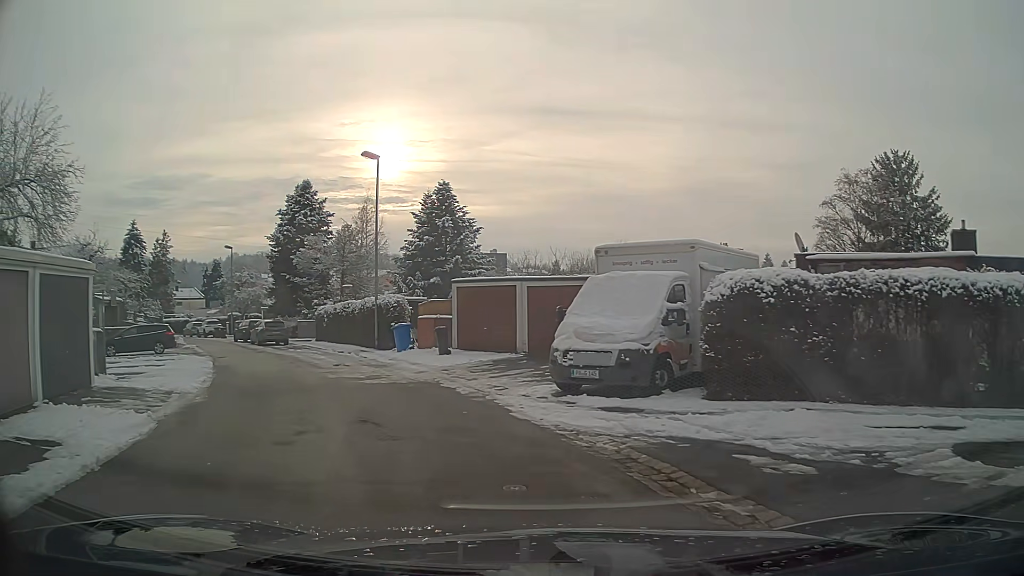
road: residential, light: Day
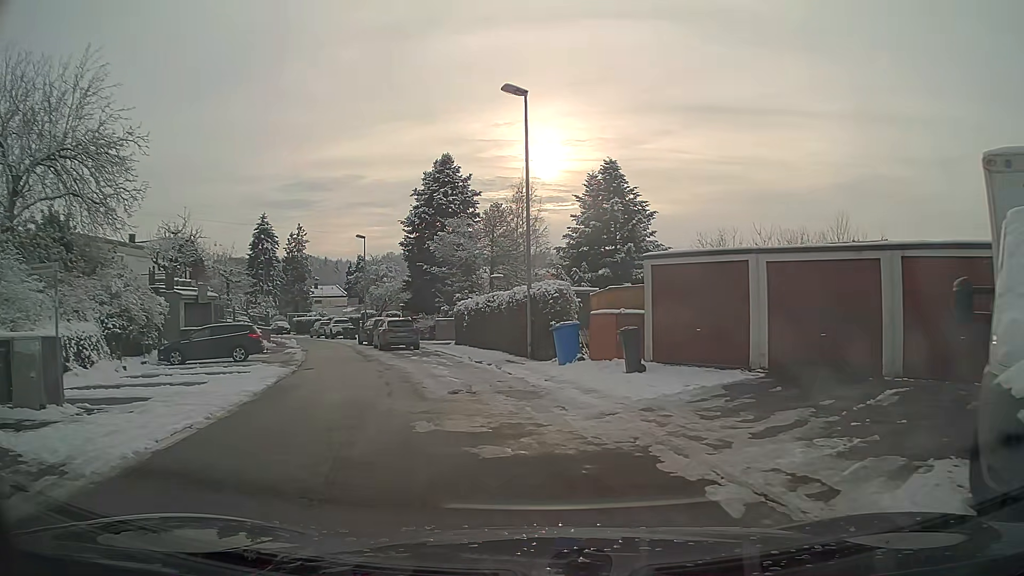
(-1.0, +8.2) m; -13°
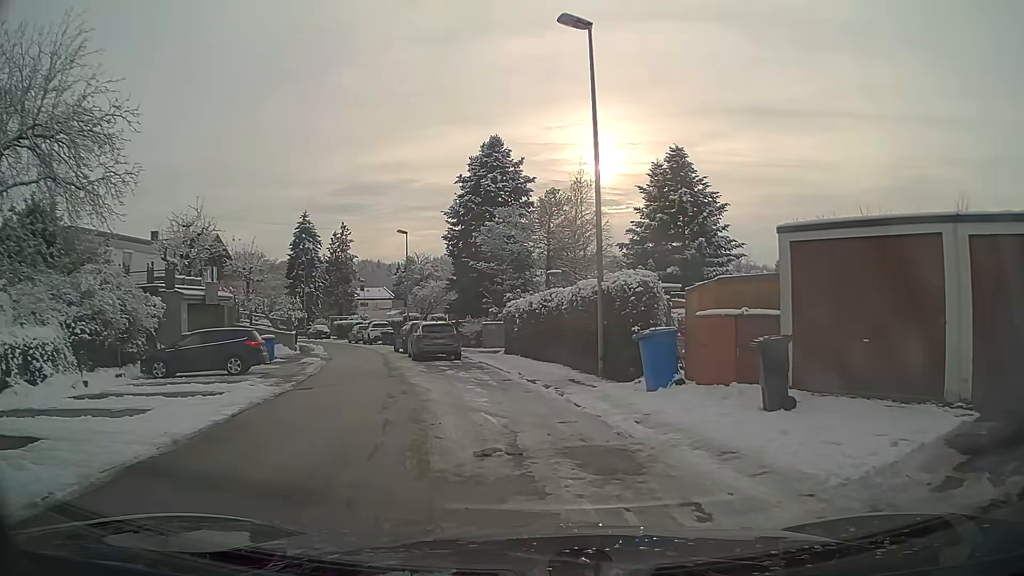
(-0.2, +5.2) m; -4°
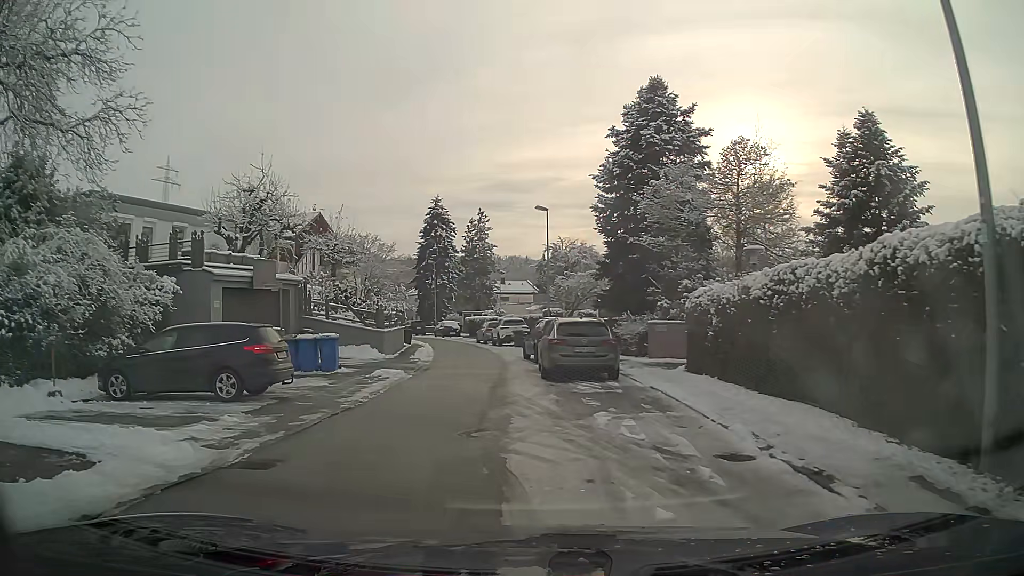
(-0.9, +9.3) m; -14°
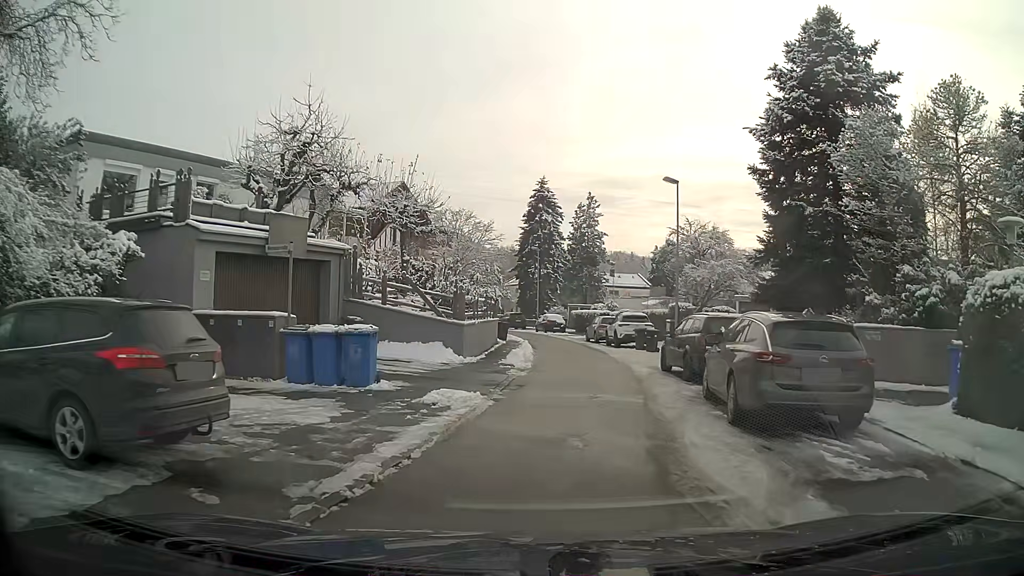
(-0.6, +7.7) m; -7°
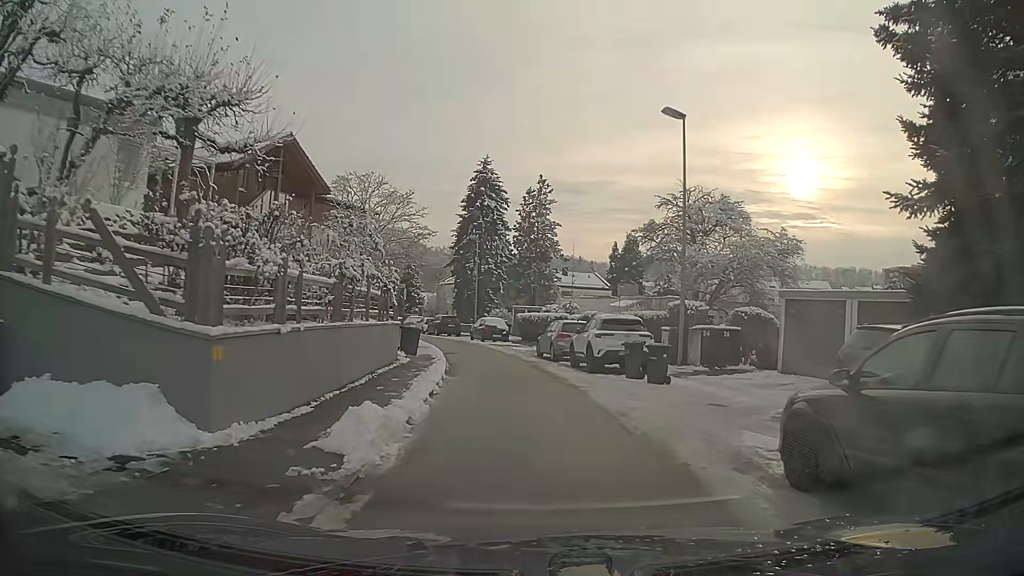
(+0.6, +12.2) m; +5°
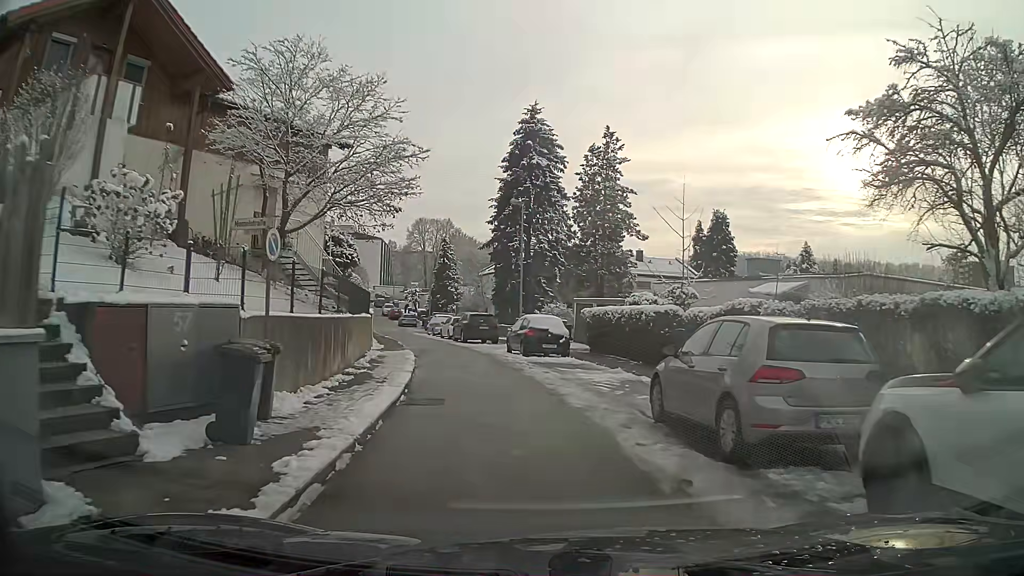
(-0.7, +16.9) m; -6°
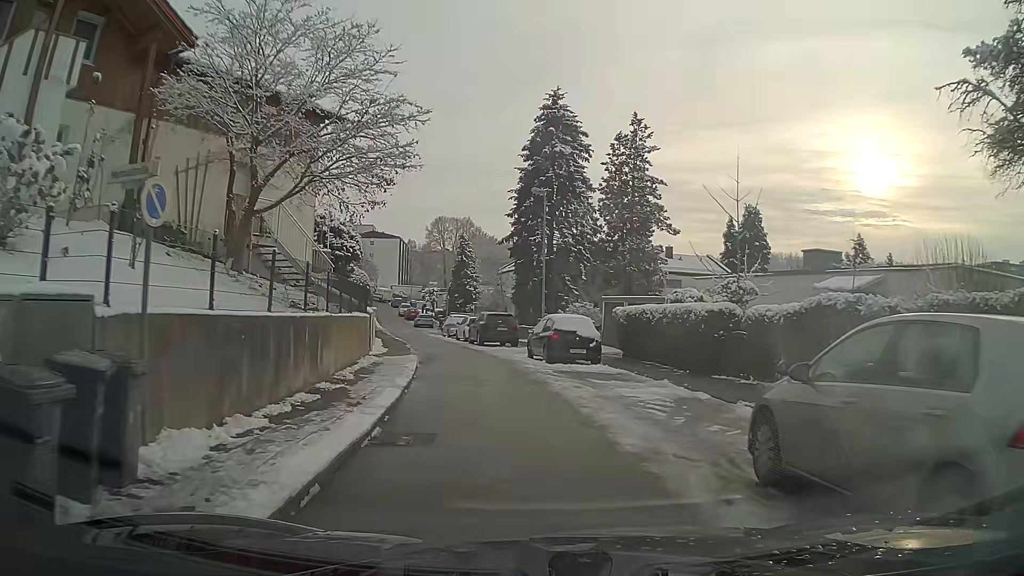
(-0.1, +3.6) m; -2°
(0, +10) (-1, +20) (-3, +30) (-6, +40) (-8, +49) (-10, +59) (-13, +69) (-15, +78) (-18, +88) (-20, +98) m
